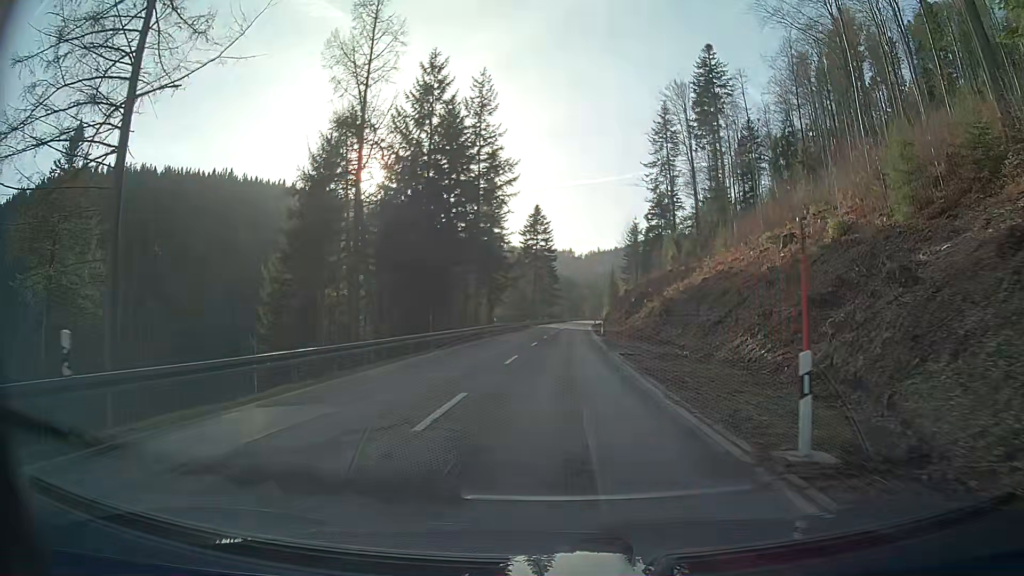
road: secondary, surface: asphalt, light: Day
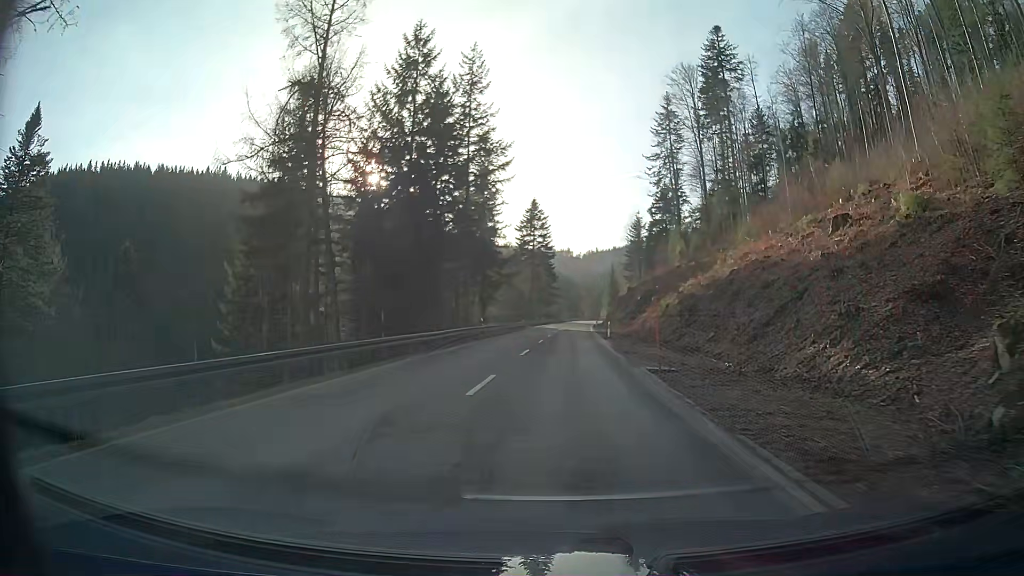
(0.0, +8.6) m; 0°
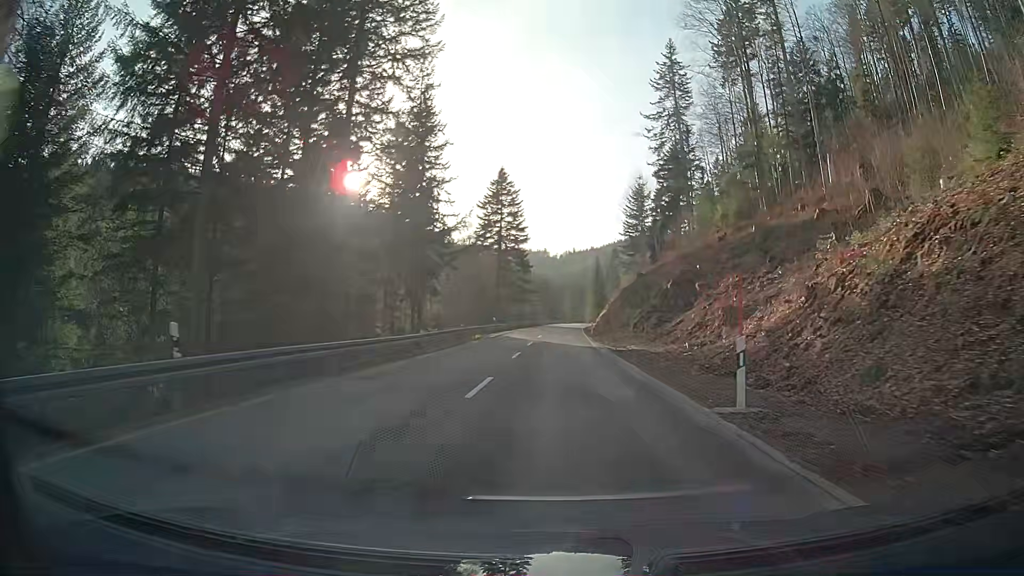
(+0.7, +36.5) m; +2°
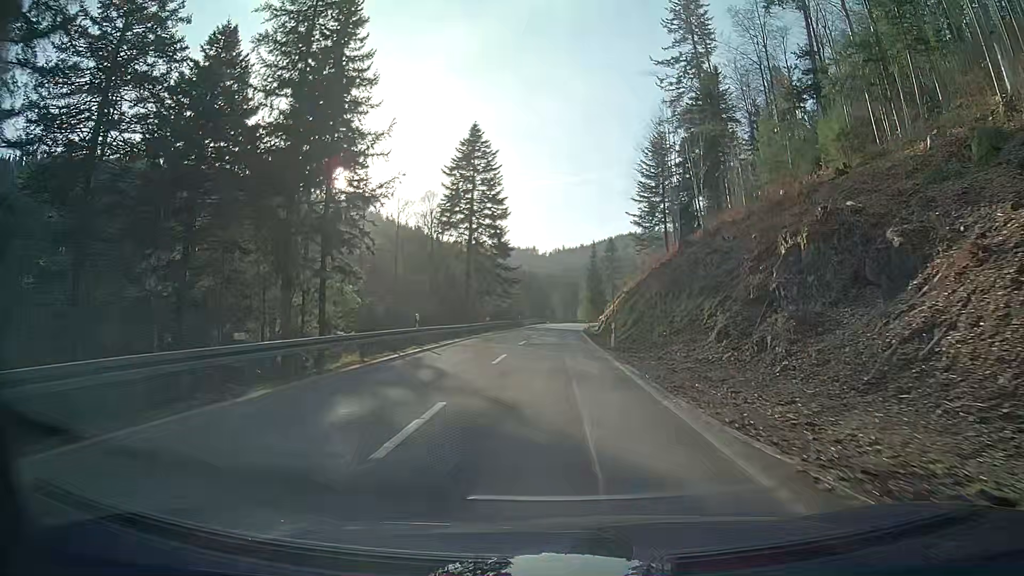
(+0.2, +29.1) m; +1°
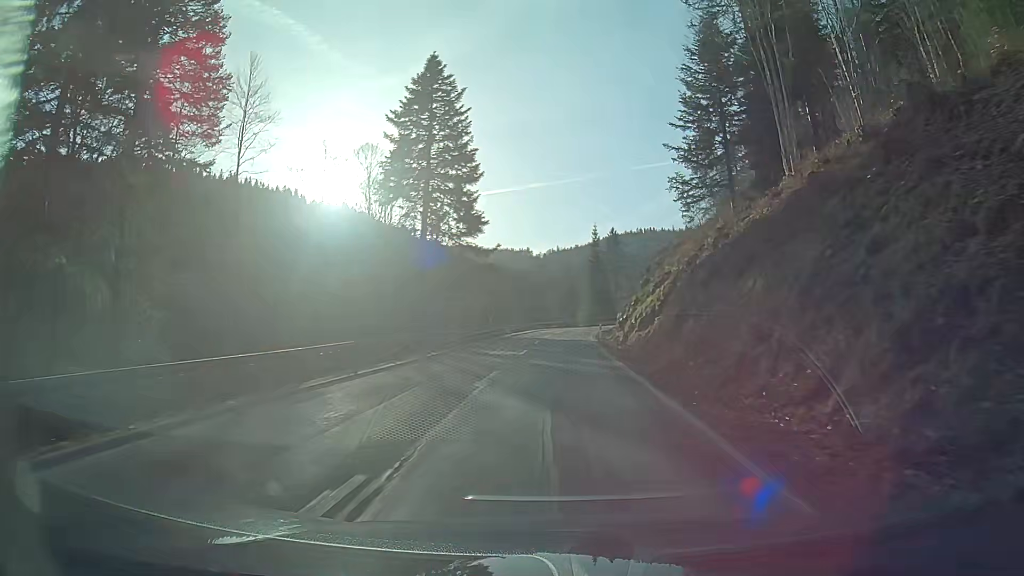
(+0.1, +29.4) m; 0°
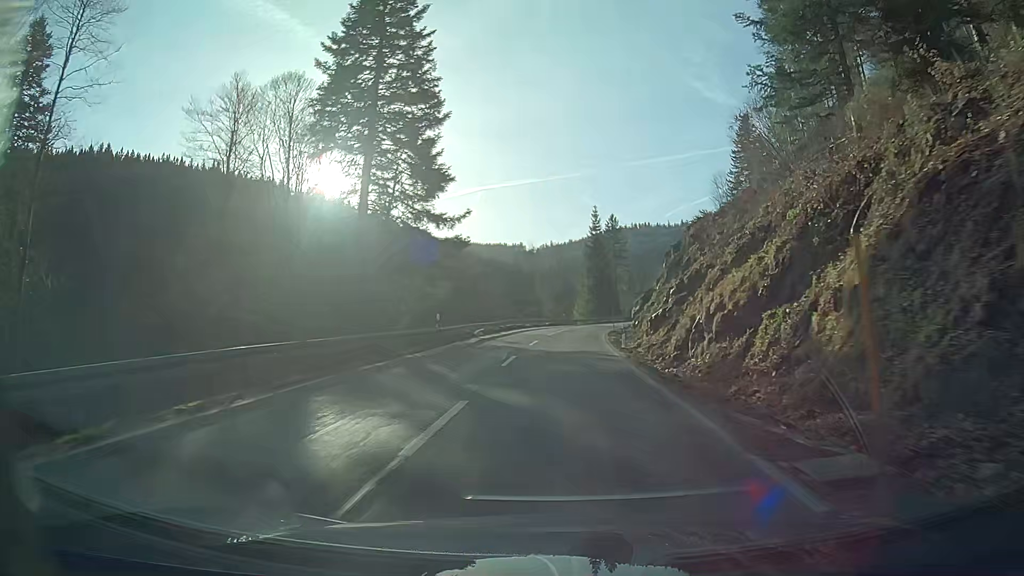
(+0.1, +19.4) m; +1°
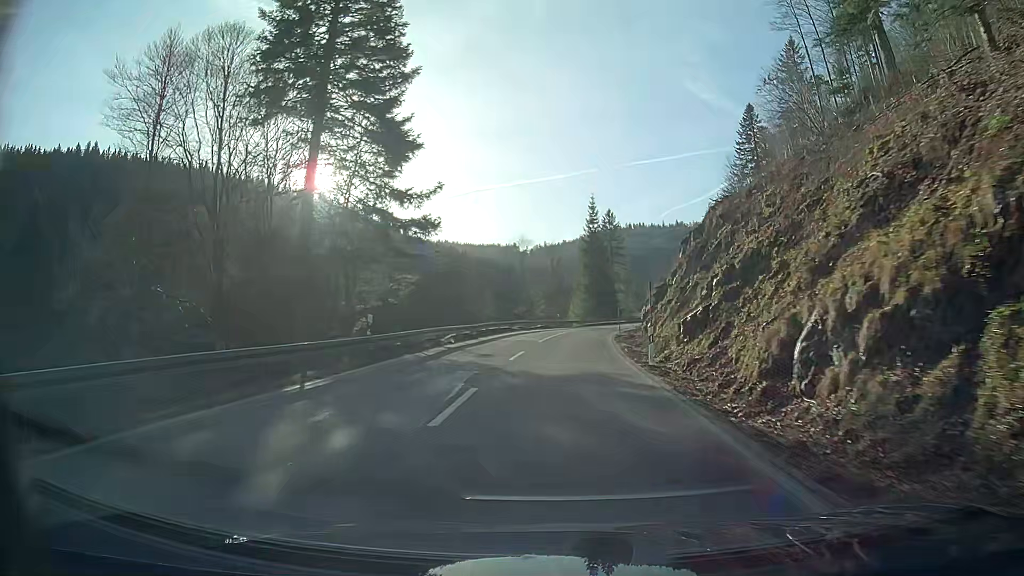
(0.0, +9.7) m; +1°
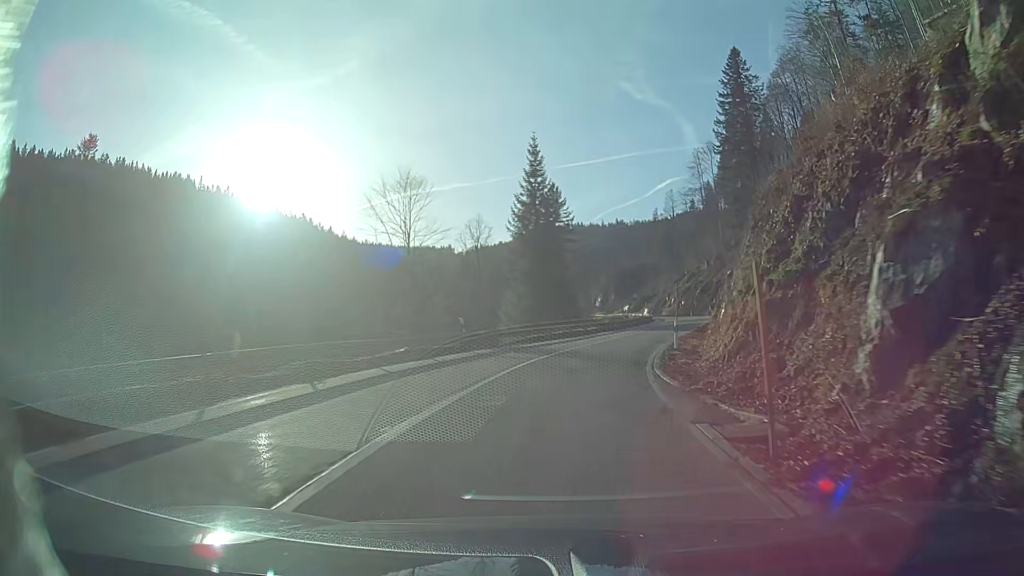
(+1.8, +37.7) m; +7°
